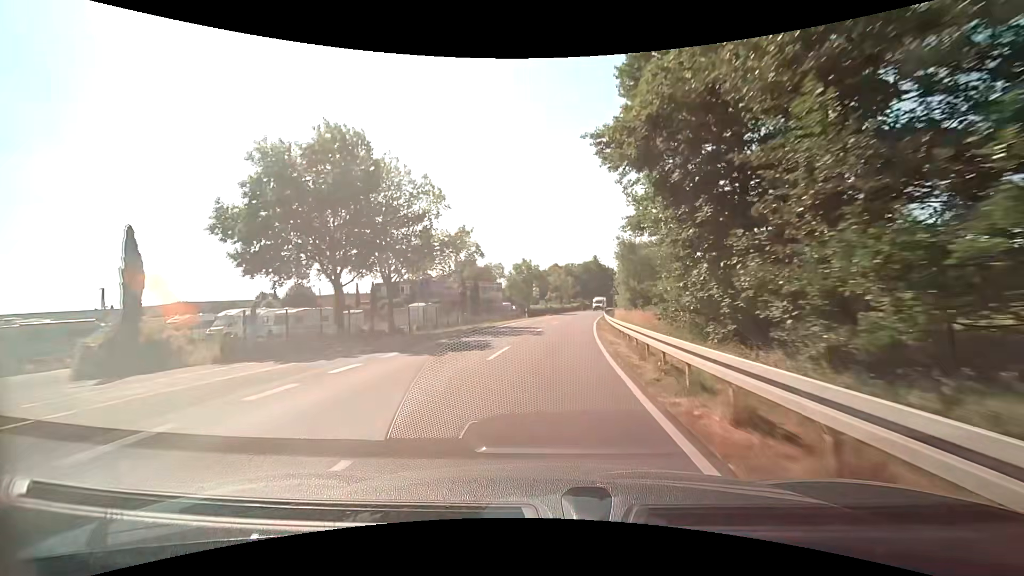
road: secondary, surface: asphalt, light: Day
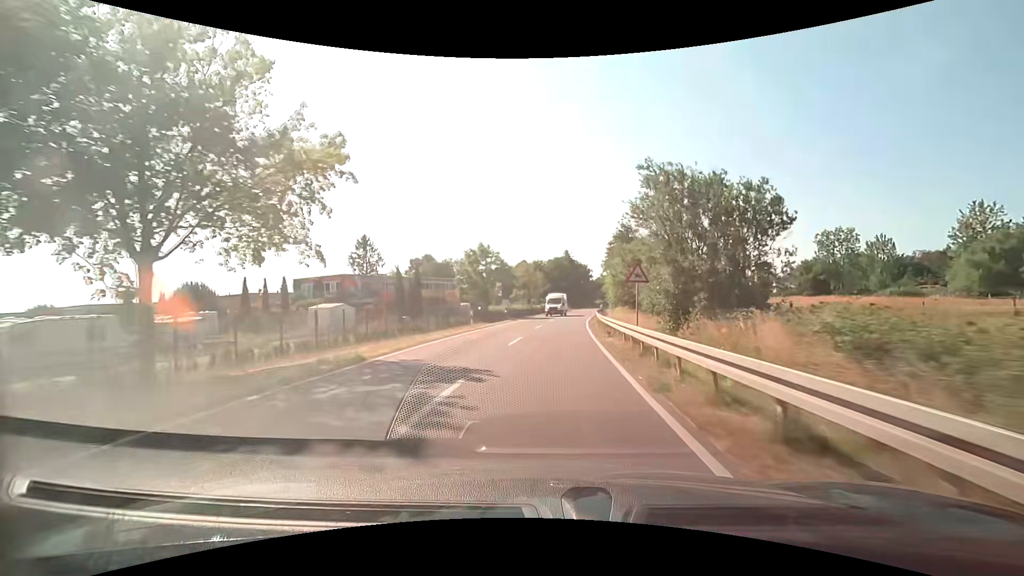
(+0.5, +19.2) m; +3°
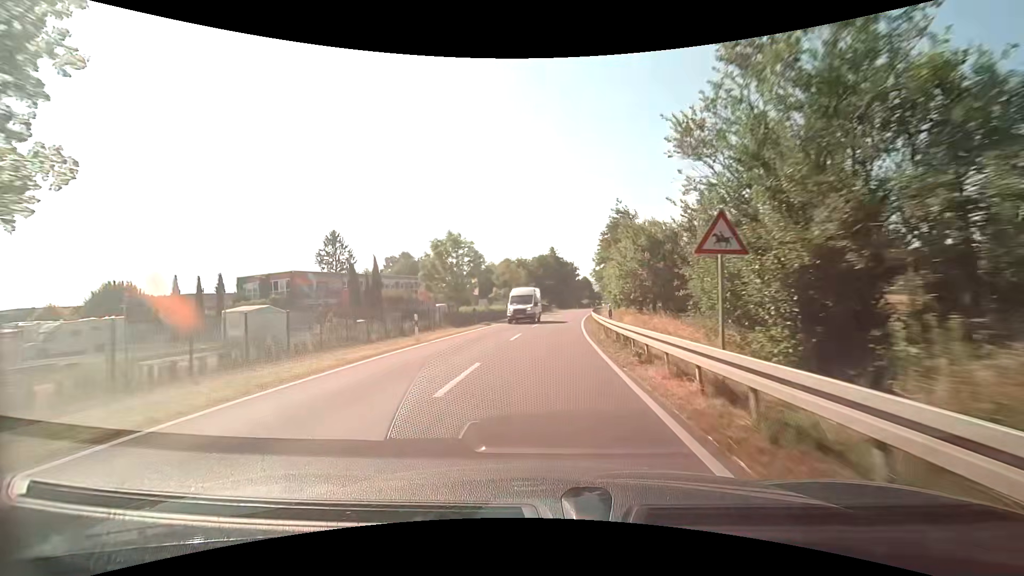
(+0.1, +9.6) m; +2°
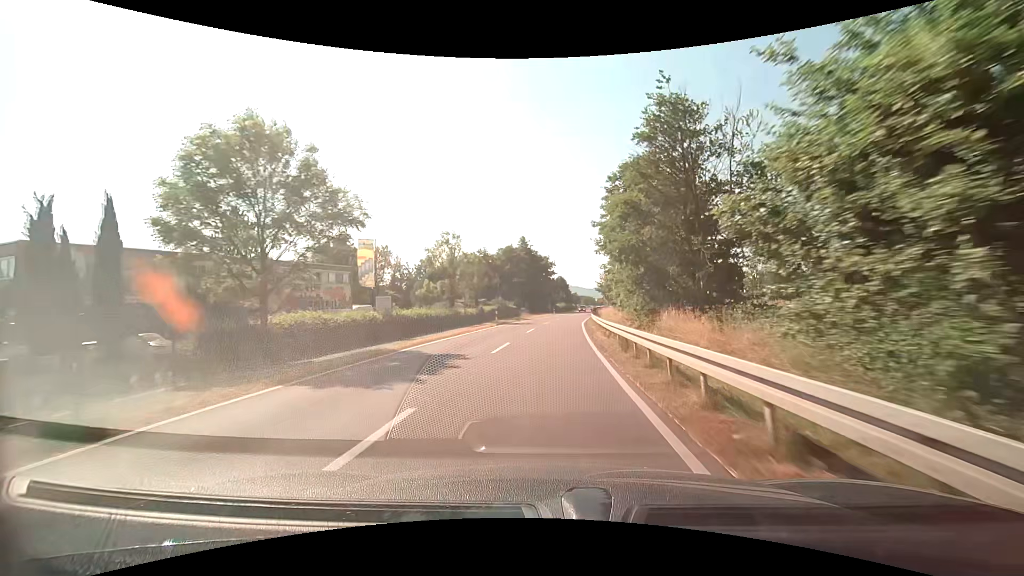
(+1.0, +28.9) m; +3°
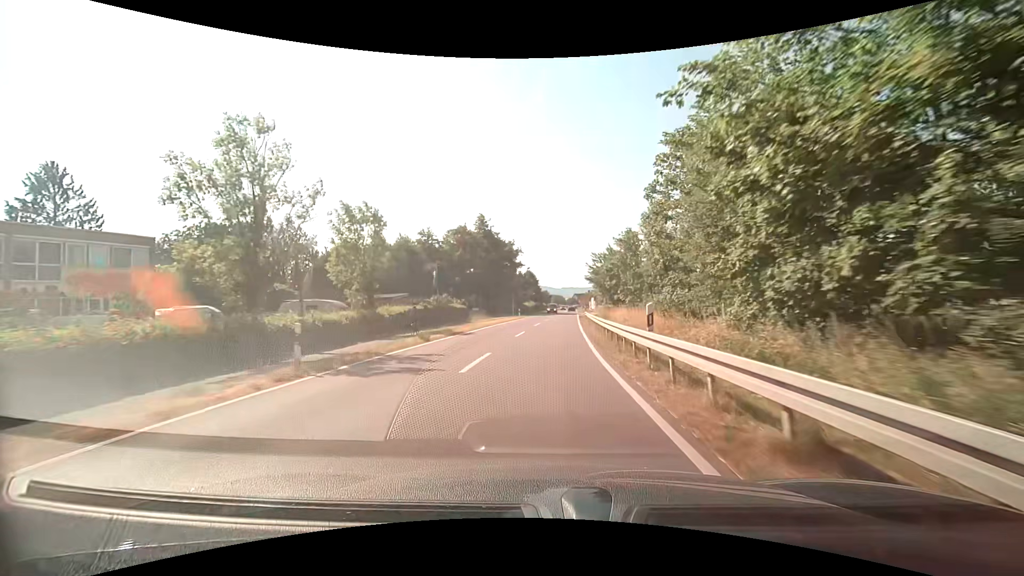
(+0.8, +28.4) m; +3°
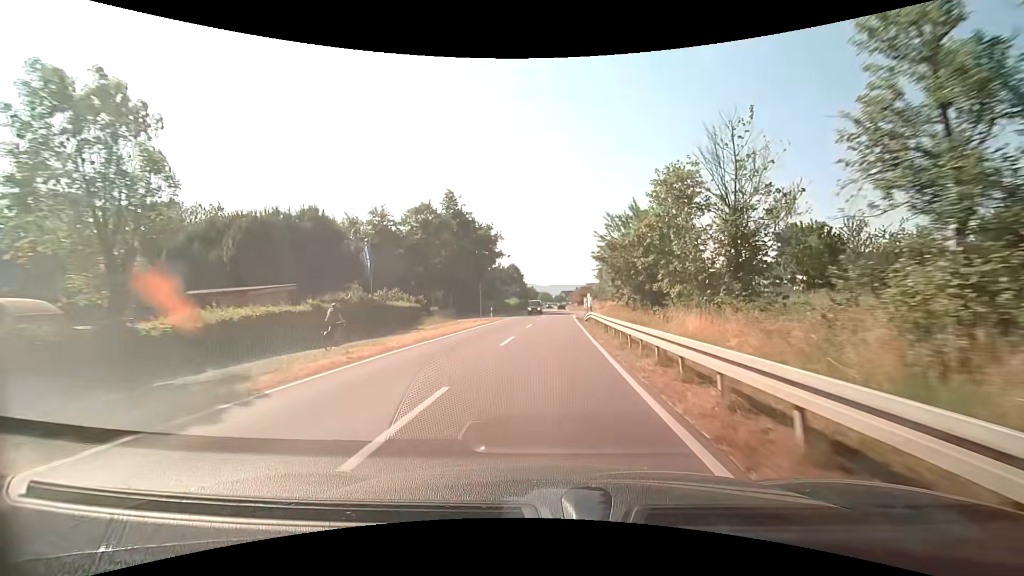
(+0.4, +18.0) m; +2°
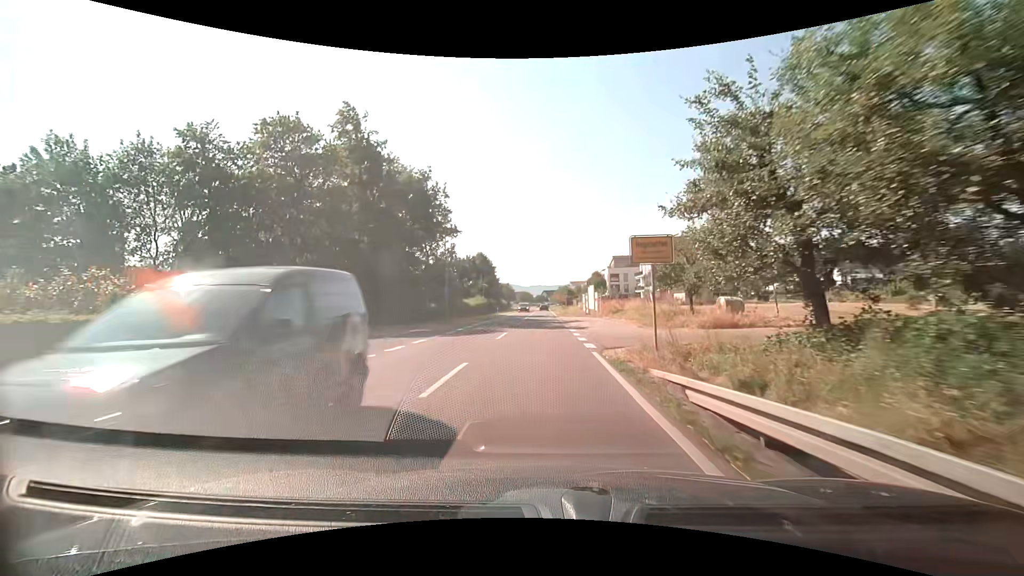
(+0.9, +32.4) m; +3°
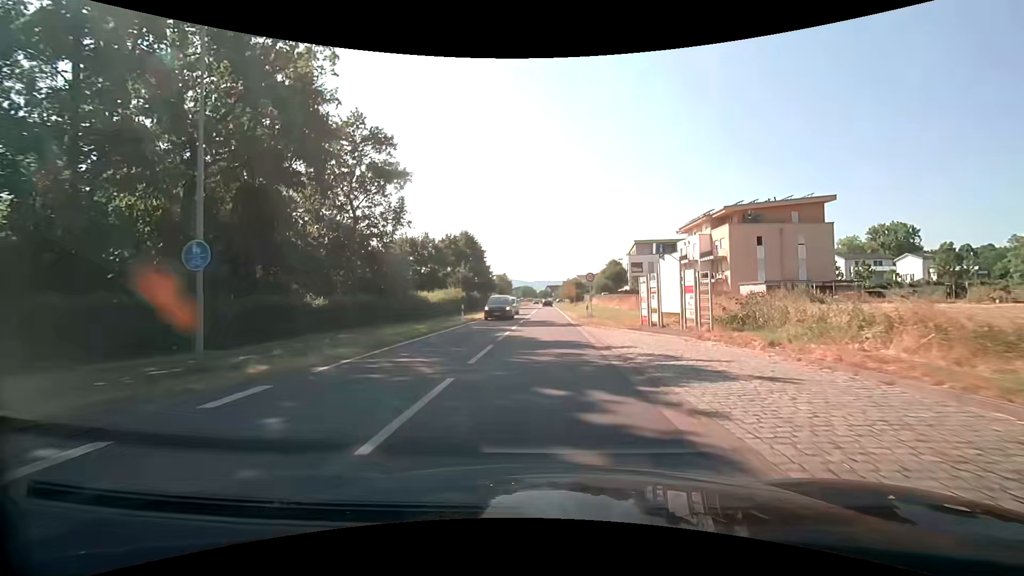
(-0.4, +26.5) m; -1°
(0, +10) (0, +20) (0, +30) (0, +40) (+1, +50) (+1, +60) (+1, +70) (+1, +80) (+1, +90) (+1, +100) m
